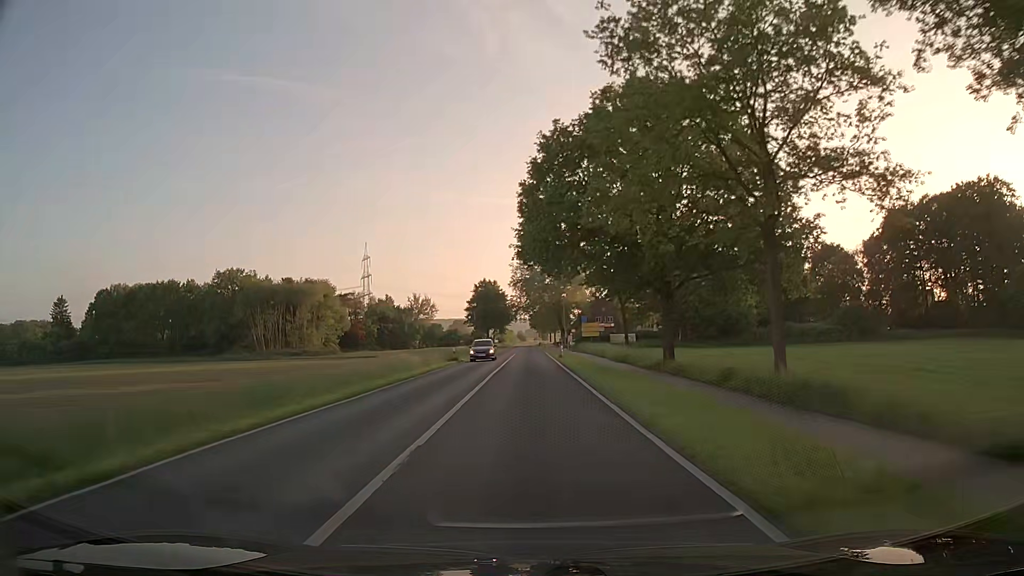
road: secondary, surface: asphalt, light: Day
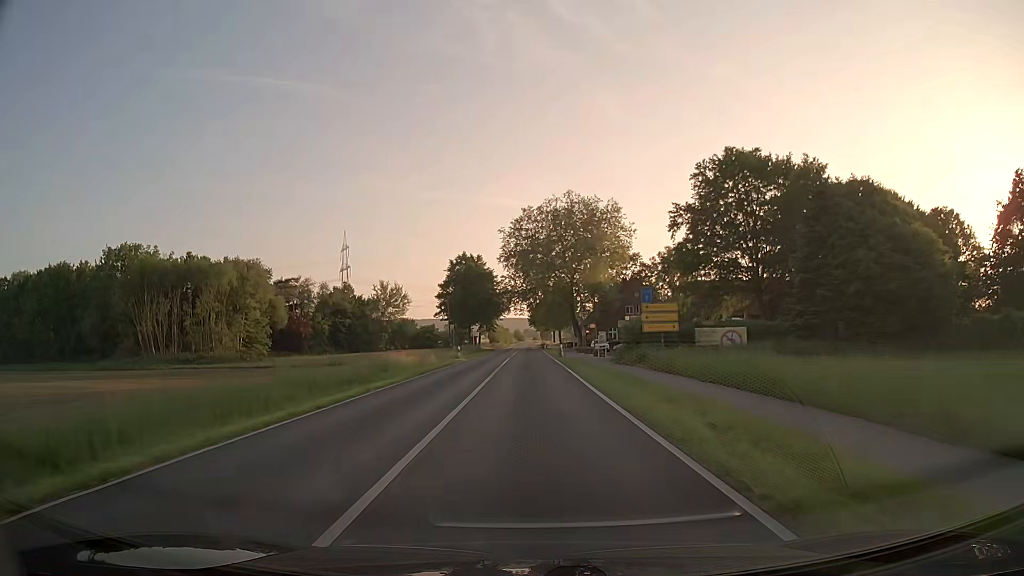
(-0.2, +46.4) m; 0°
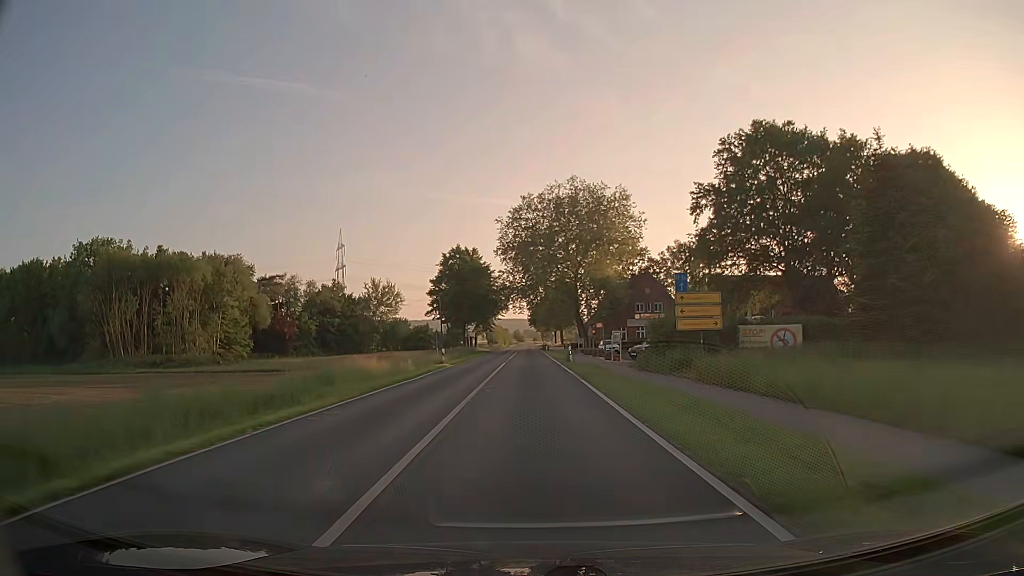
(0.0, +9.3) m; 0°
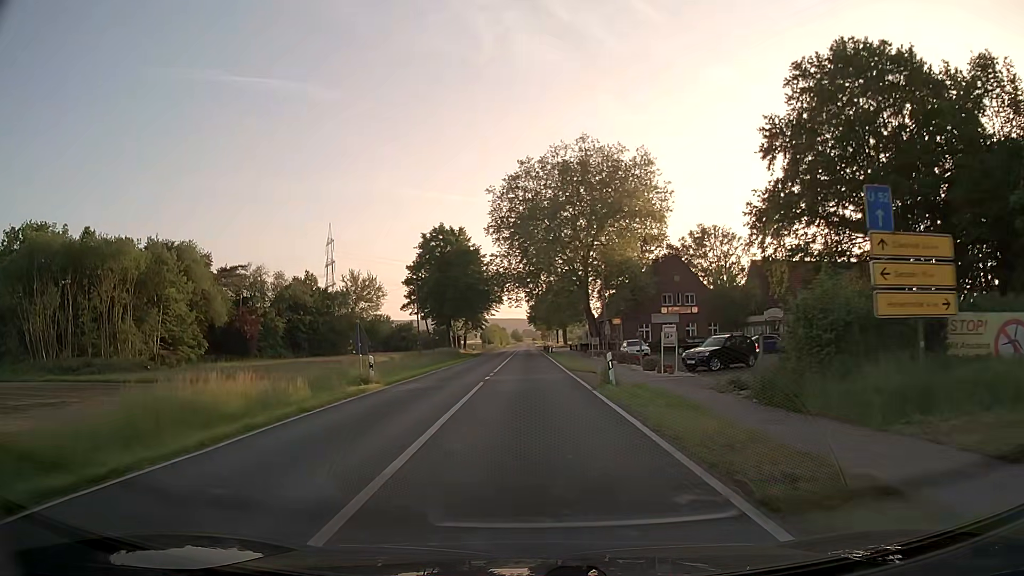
(0.0, +18.6) m; 0°
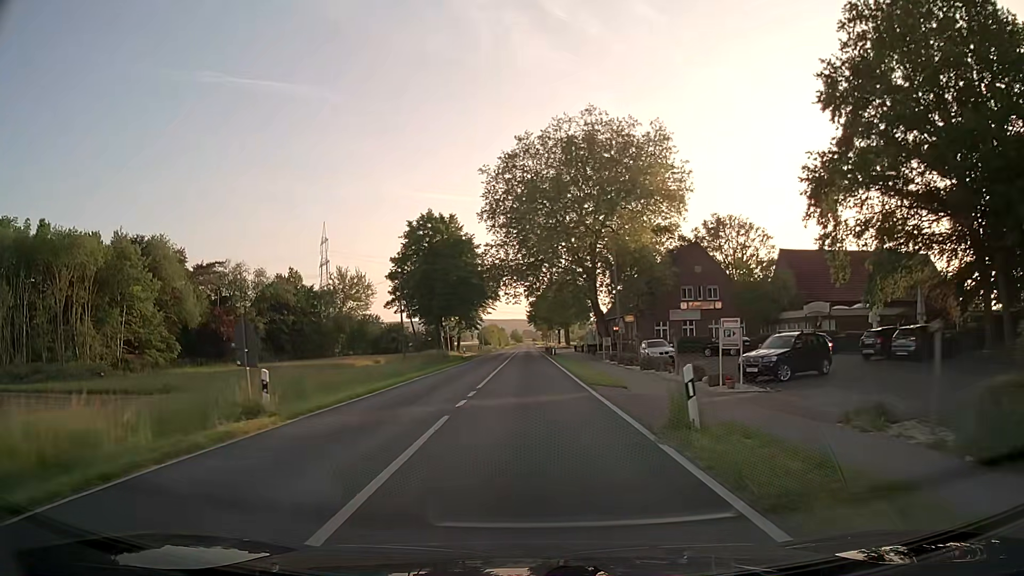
(0.0, +9.3) m; 0°
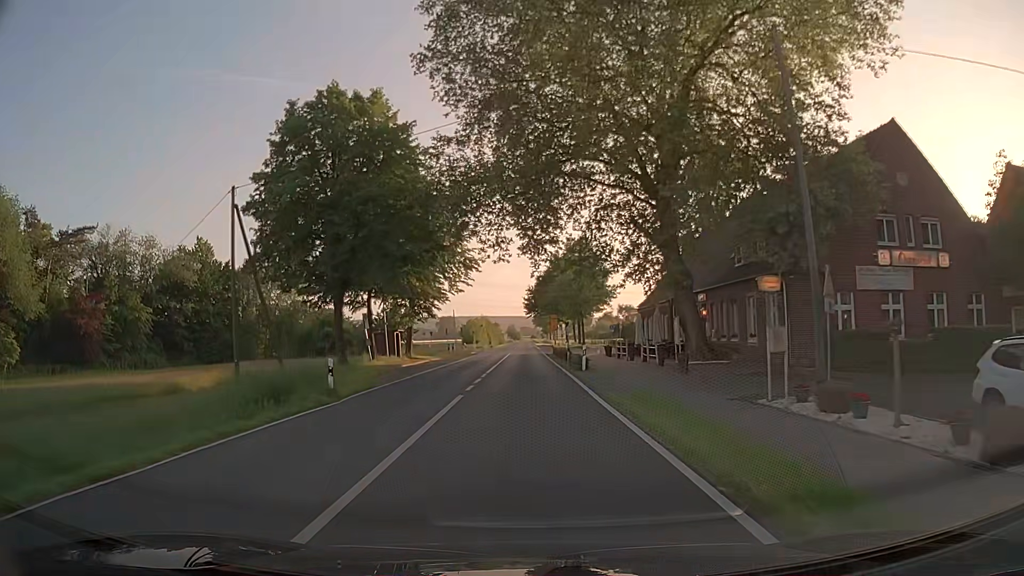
(0.0, +37.1) m; 0°
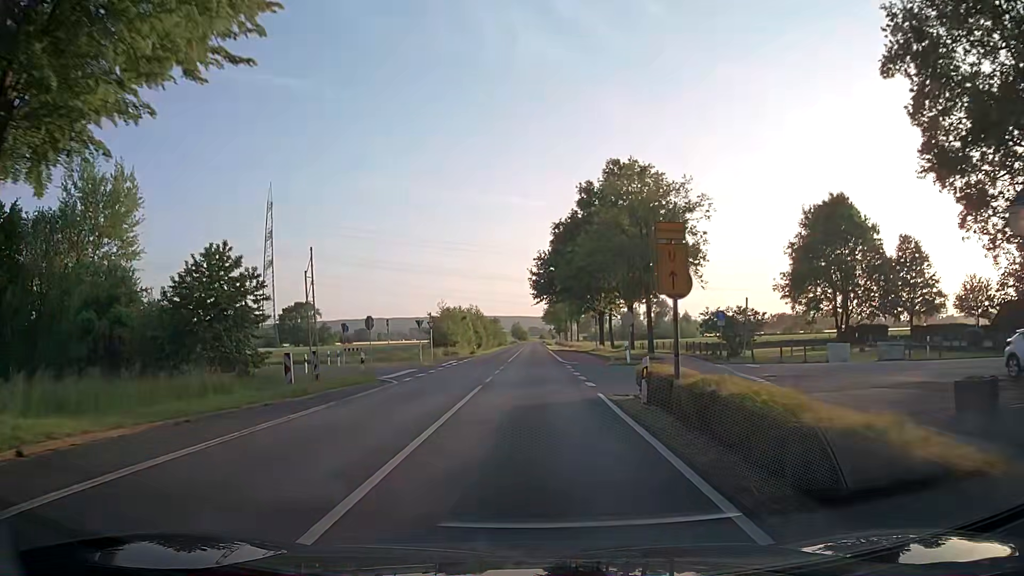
(-0.2, +46.4) m; -1°
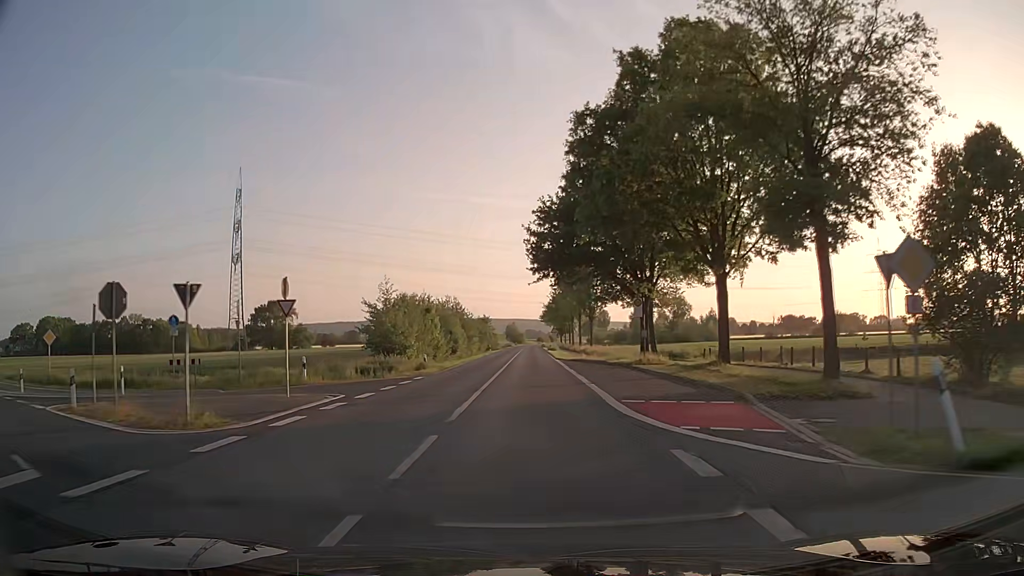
(+0.1, +27.9) m; 0°
(0, +10) (0, +20) (0, +30) (0, +40) (0, +50) (0, +60) (0, +70) (0, +80) (0, +90) (0, +100) m
